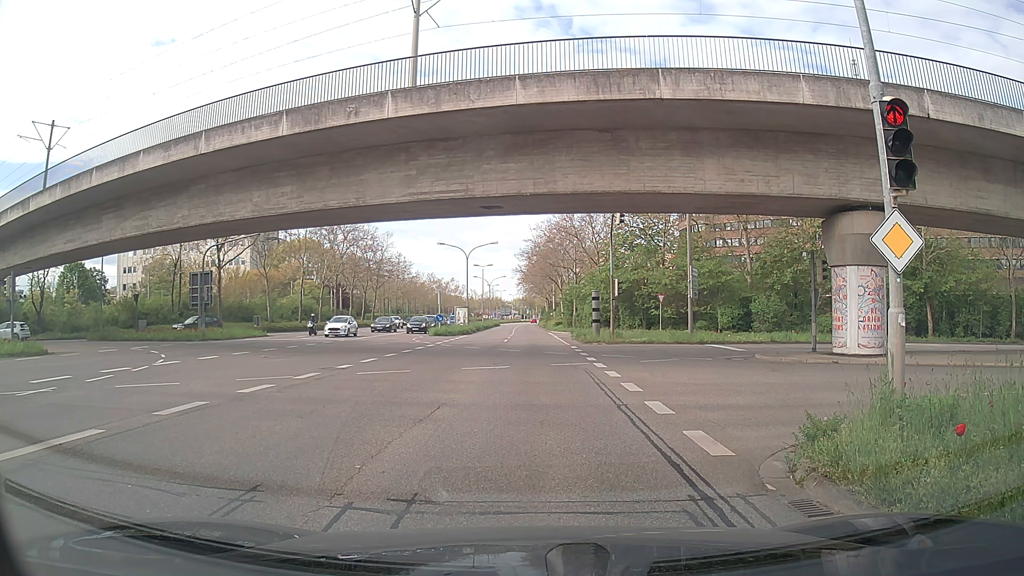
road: secondary_link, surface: asphalt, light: Day
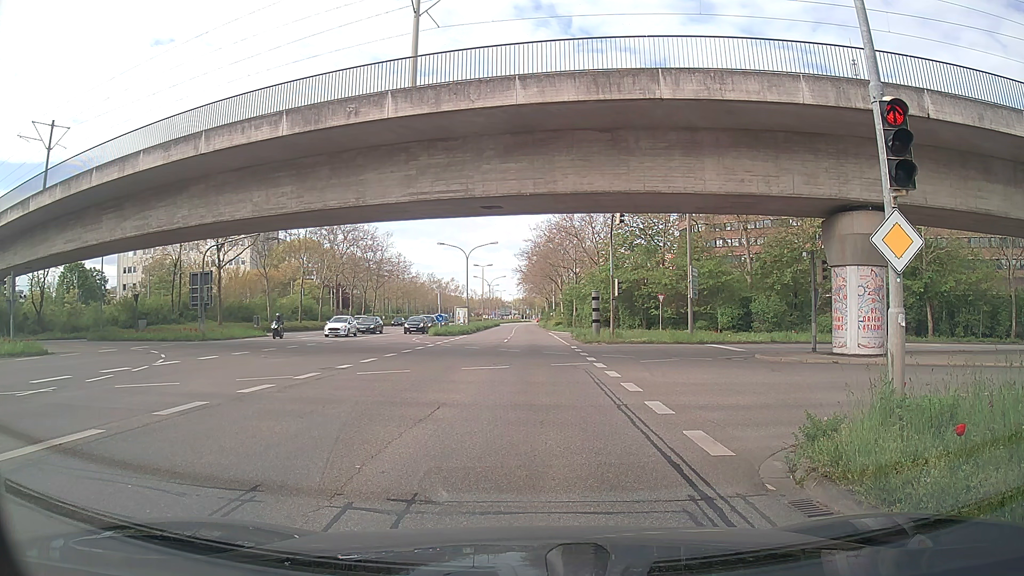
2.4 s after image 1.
(0.0, 0.0) m; 0°
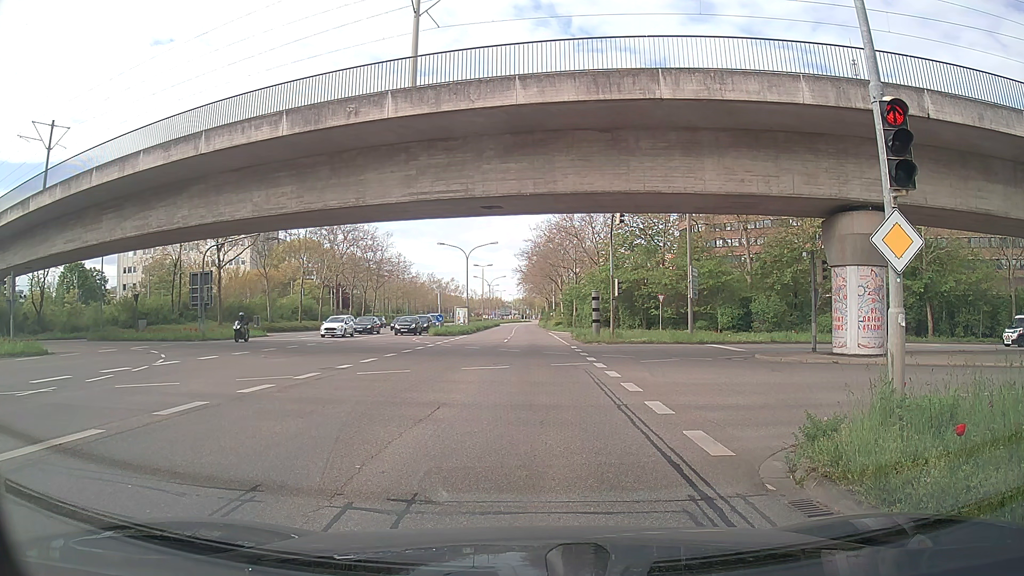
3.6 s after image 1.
(0.0, 0.0) m; 0°
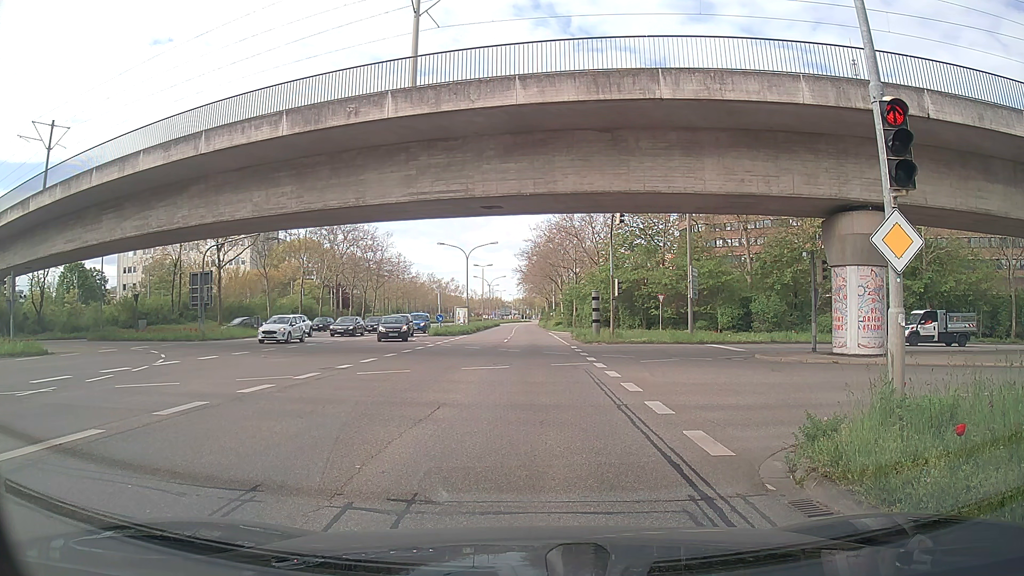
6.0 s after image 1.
(0.0, 0.0) m; 0°
(0, +10) (+1, +20) (+1, +30) (+1, +40) (+1, +50) (+1, +60) (+1, +70) (+1, +80) (+1, +90) (+1, +100) m
